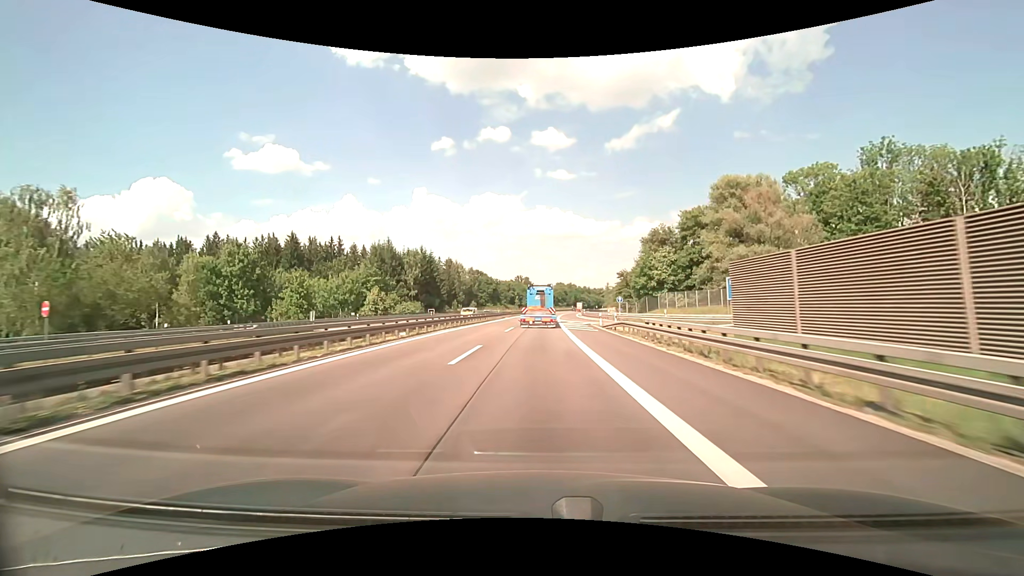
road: motorway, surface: asphalt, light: Day
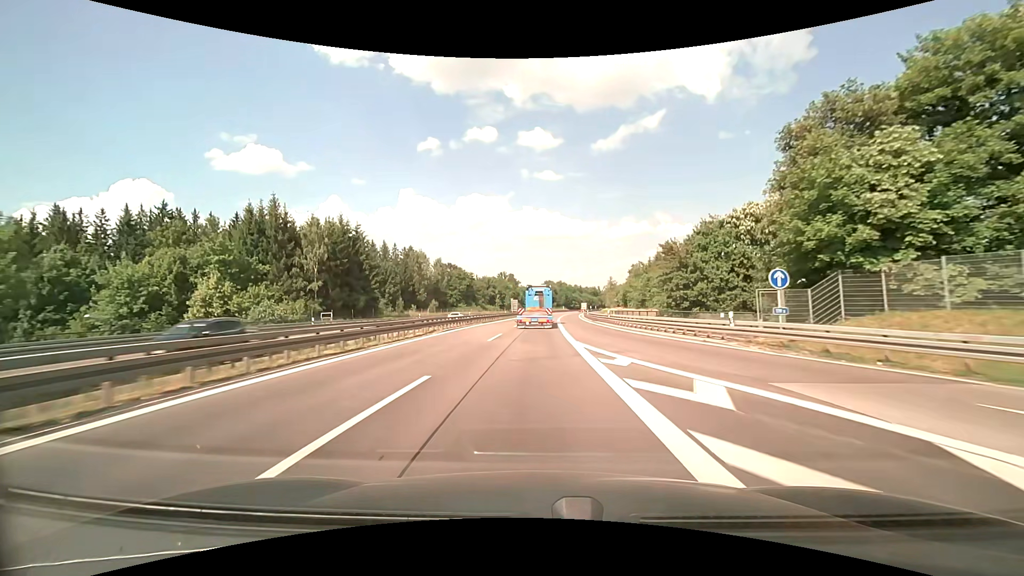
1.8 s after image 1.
(+0.6, +44.1) m; +1°
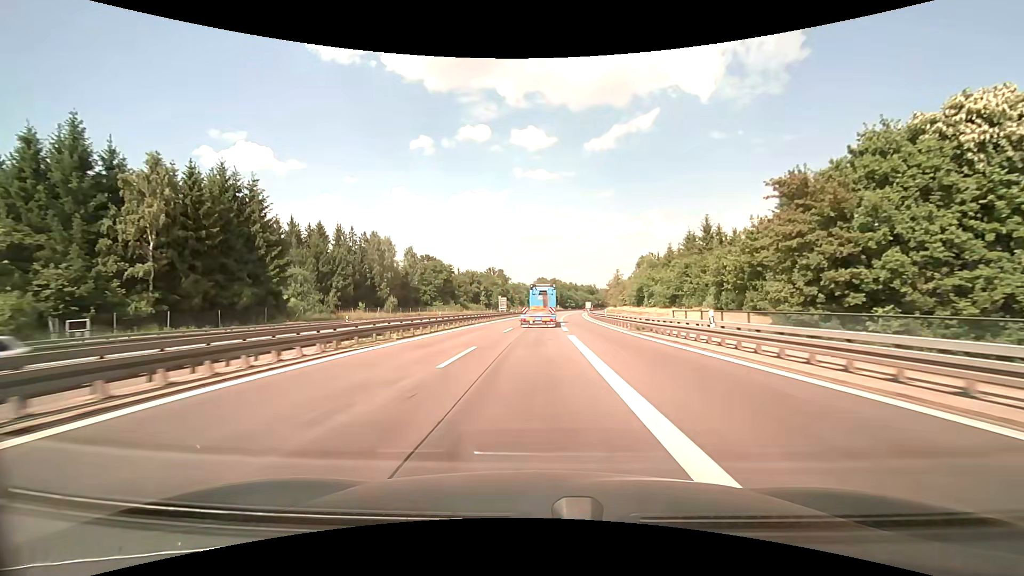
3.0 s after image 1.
(+0.3, +28.8) m; +1°
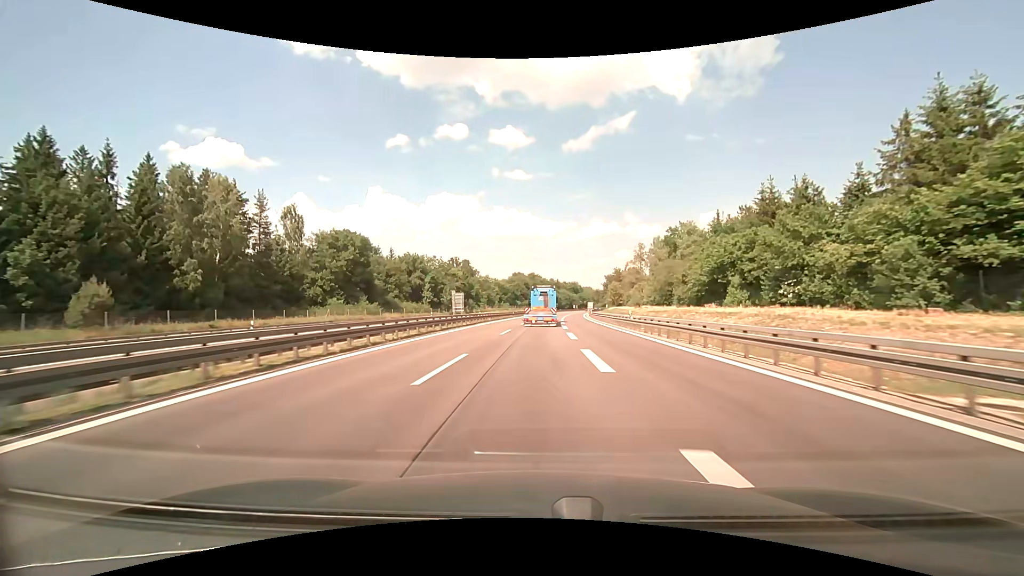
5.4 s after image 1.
(+1.1, +56.6) m; +3°
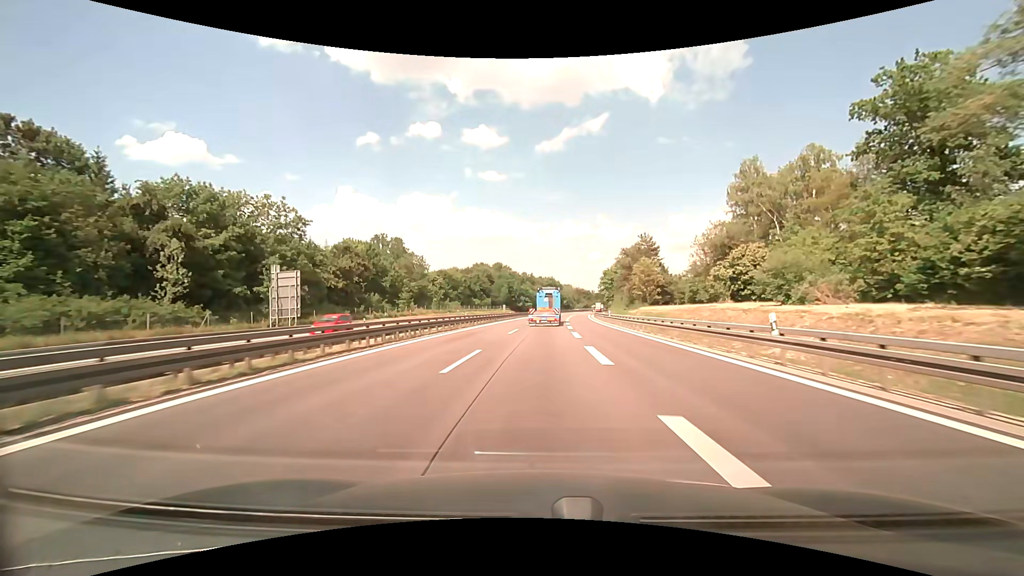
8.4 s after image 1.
(+1.9, +70.6) m; +3°
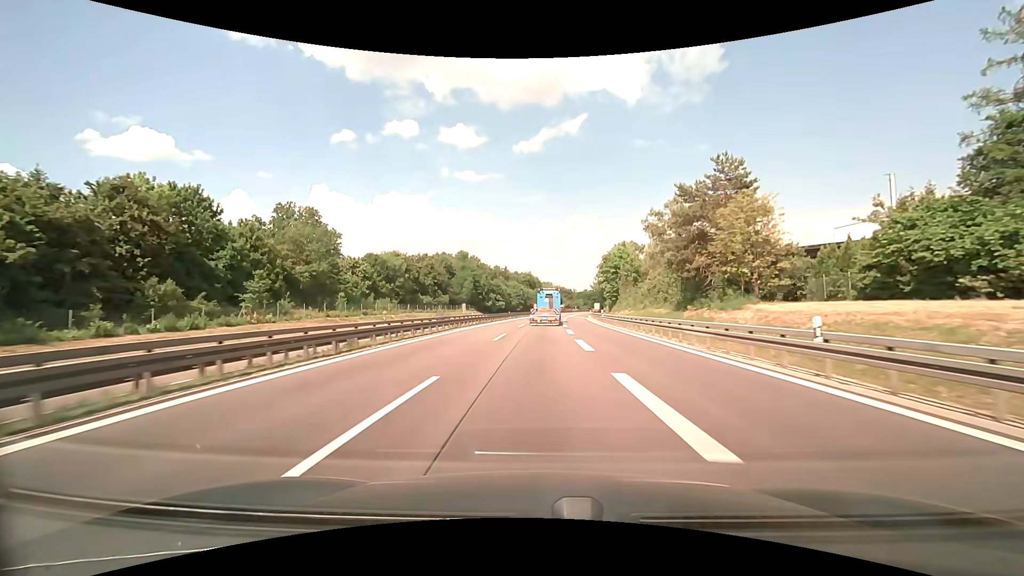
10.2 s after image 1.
(+1.0, +42.8) m; +3°
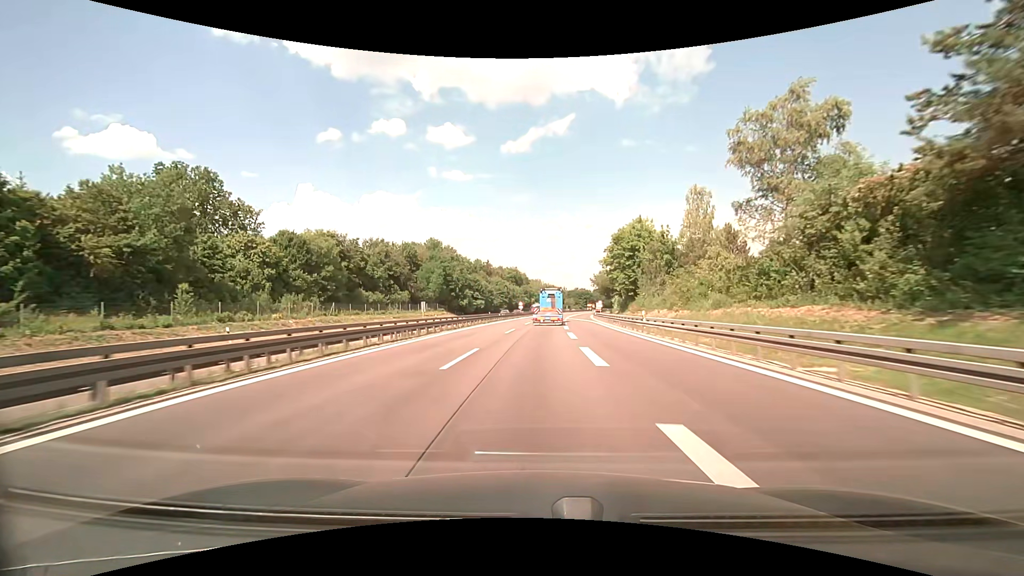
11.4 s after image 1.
(+0.4, +28.8) m; +1°
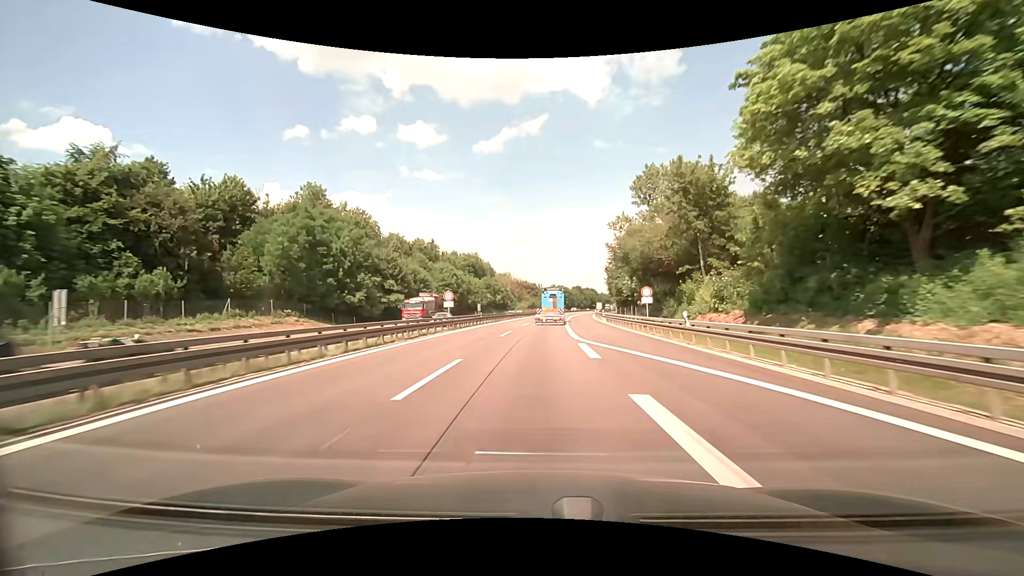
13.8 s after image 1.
(+1.6, +58.0) m; +3°
(0, +10) (0, +20) (0, +30) (+1, +40) (+1, +50) (+2, +60) (+3, +70) (+3, +80) (+4, +90) (+5, +100) m
